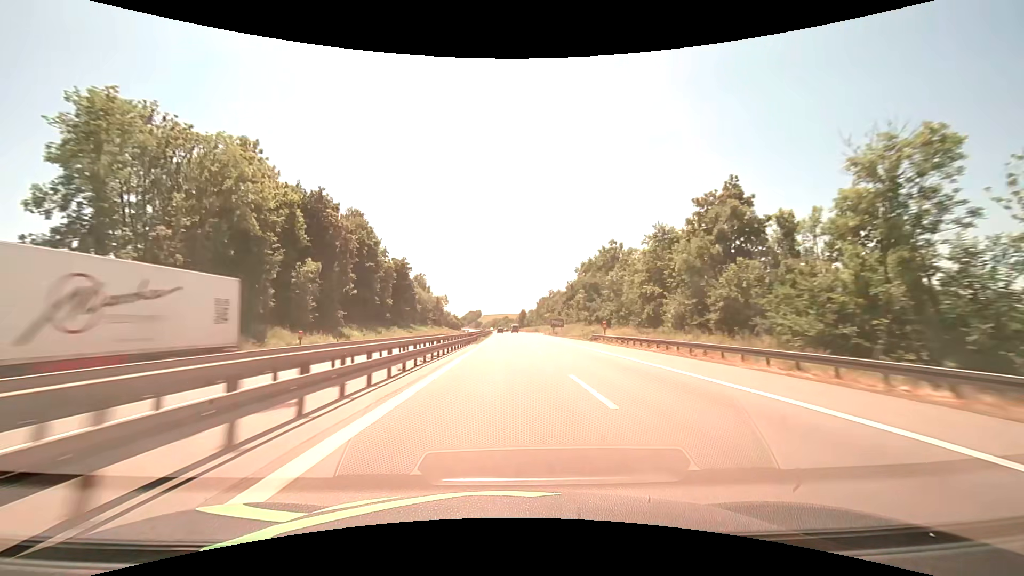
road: motorway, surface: asphalt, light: Day
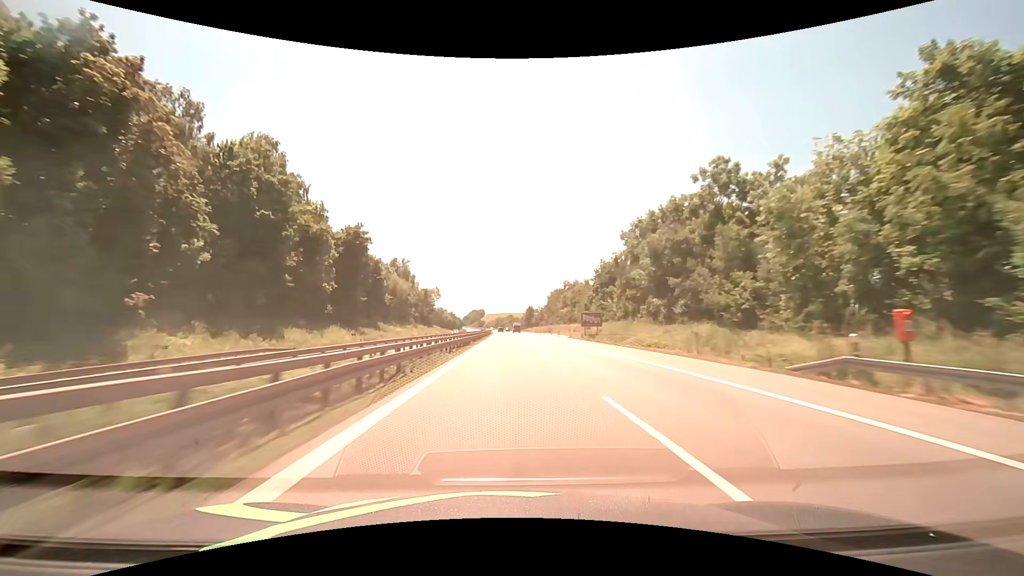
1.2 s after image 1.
(-0.2, +41.2) m; -1°
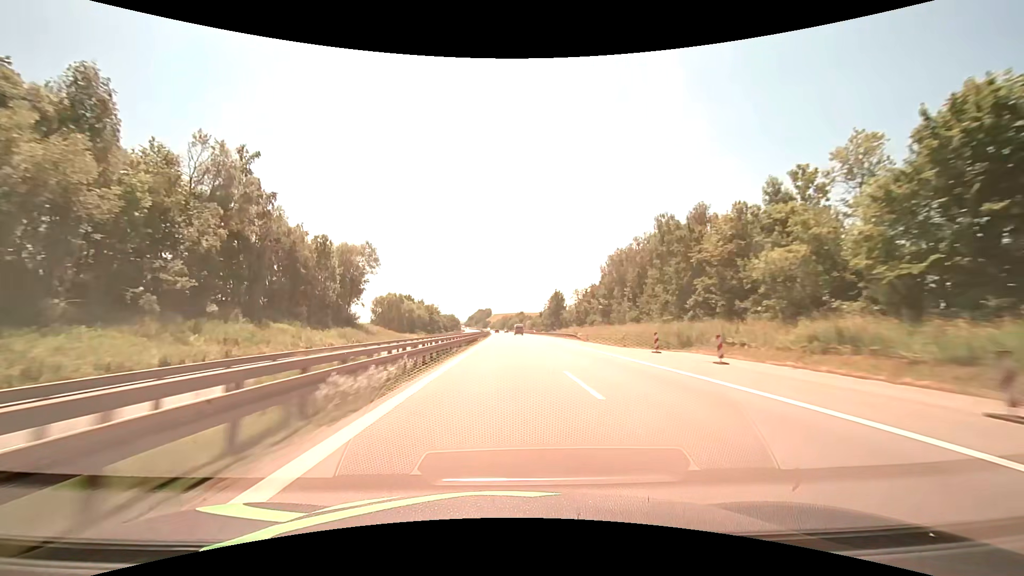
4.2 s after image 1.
(-0.7, +103.0) m; -1°
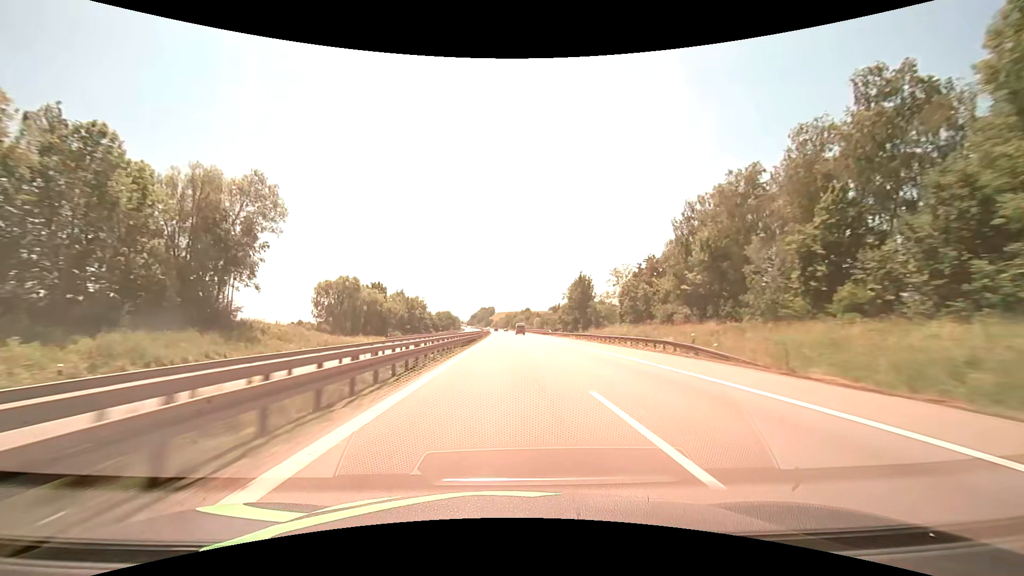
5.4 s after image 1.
(-0.2, +41.2) m; 0°
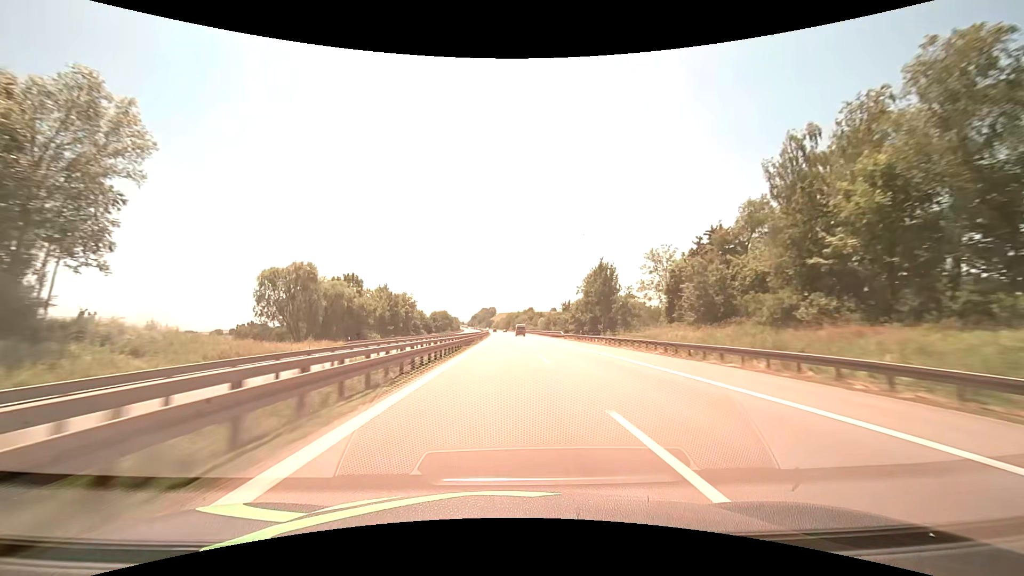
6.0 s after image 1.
(0.0, +20.6) m; 0°
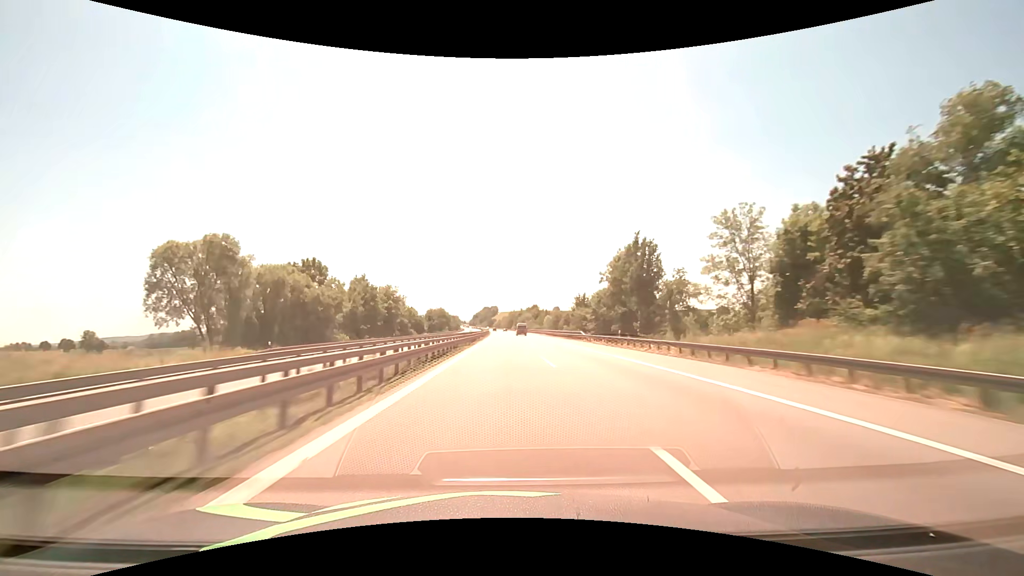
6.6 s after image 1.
(0.0, +20.6) m; 0°
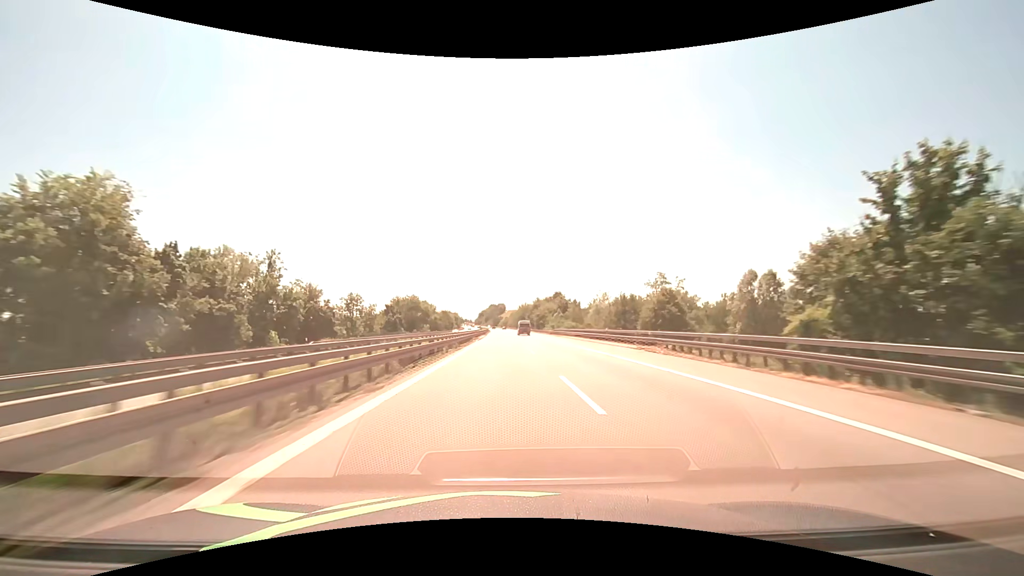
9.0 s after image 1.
(-0.4, +82.5) m; -1°
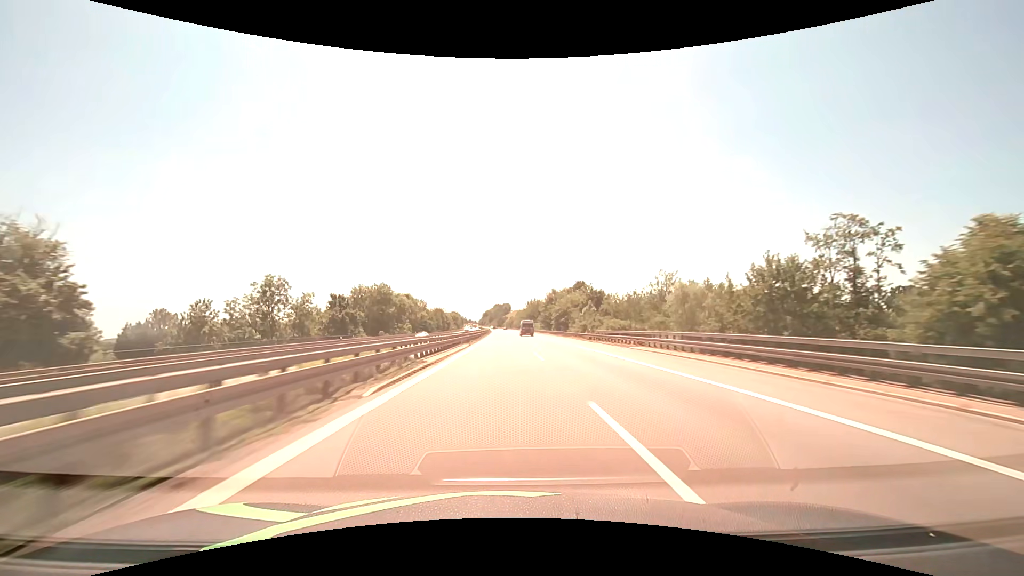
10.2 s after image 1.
(-0.2, +41.3) m; -1°
(0, +10) (0, +20) (0, +30) (0, +40) (0, +50) (0, +60) (0, +70) (-1, +80) (-1, +90) (-1, +100) m
